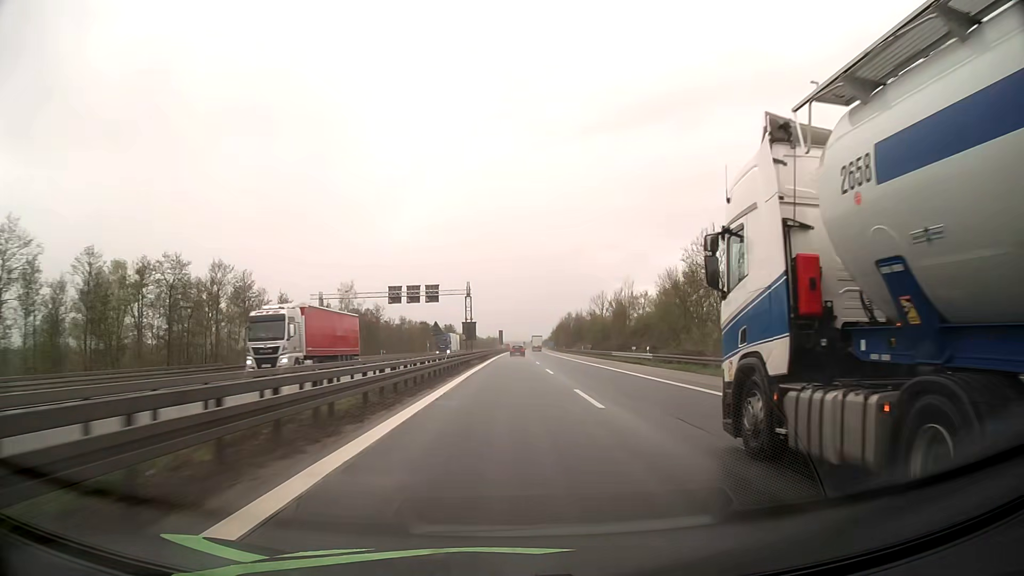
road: motorway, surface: asphalt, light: Day
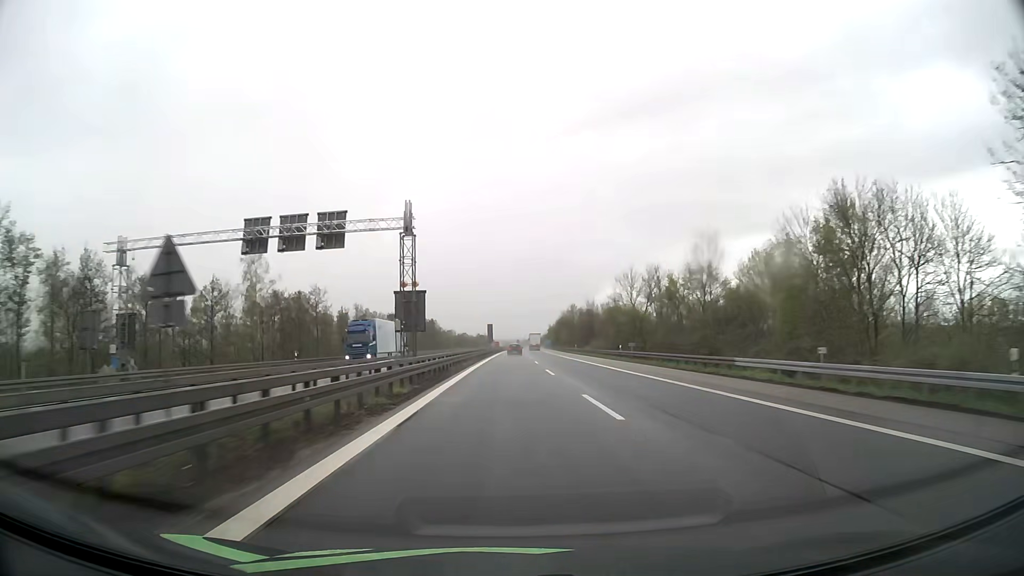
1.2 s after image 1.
(+0.2, +38.7) m; +1°
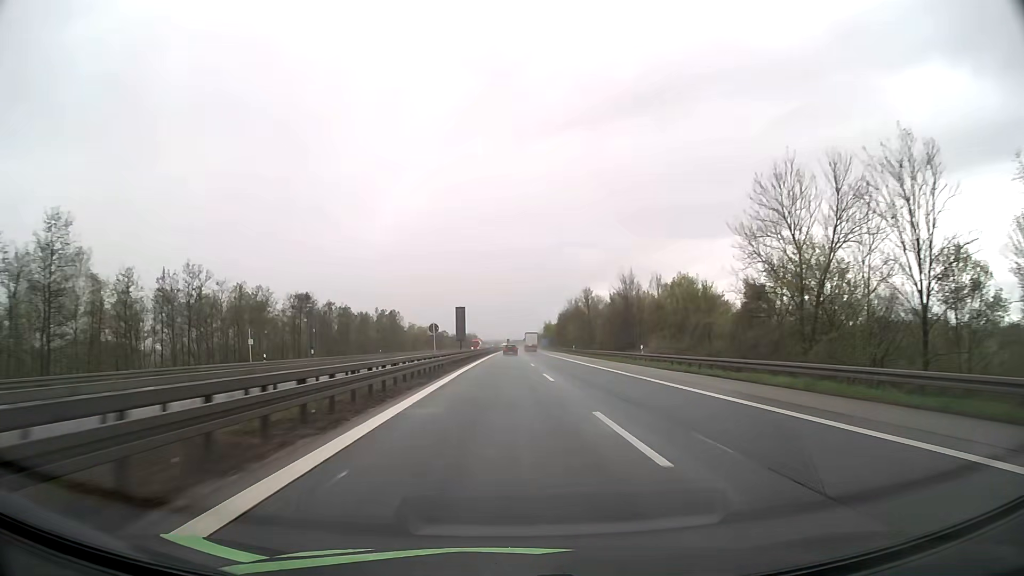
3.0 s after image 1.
(+0.6, +58.8) m; +1°
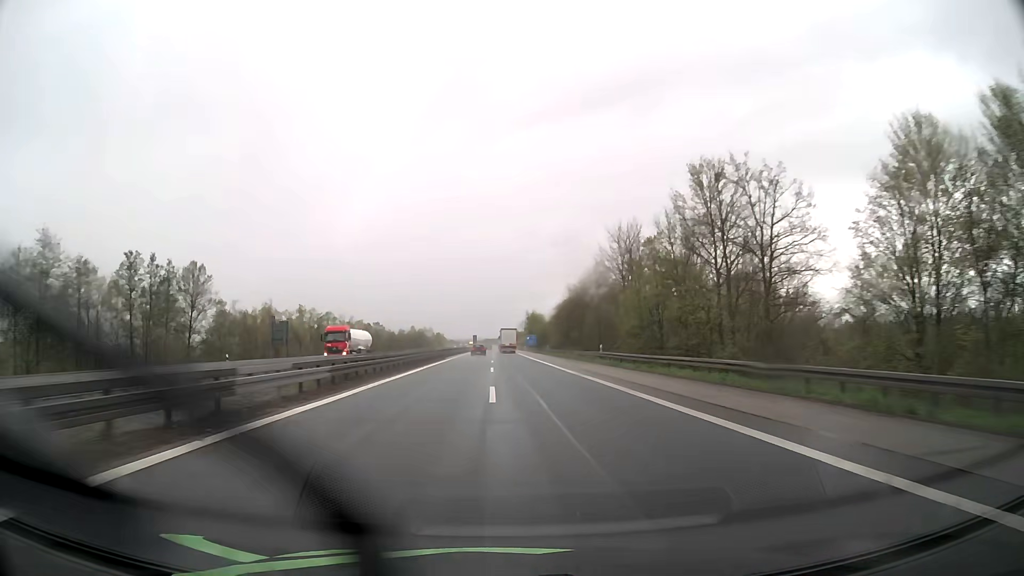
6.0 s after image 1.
(+2.0, +99.8) m; +2°
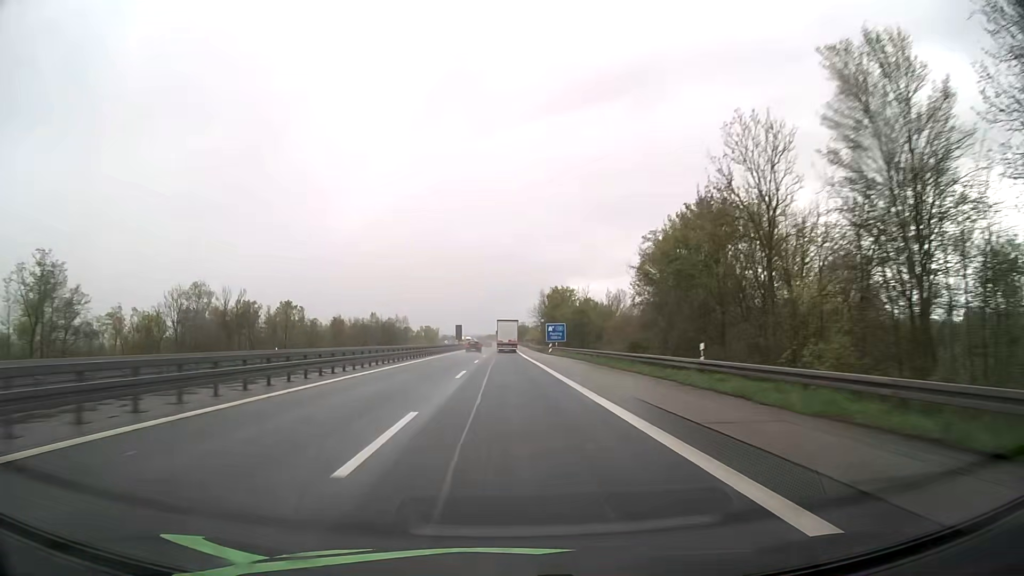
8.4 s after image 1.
(0.0, +81.2) m; 0°
